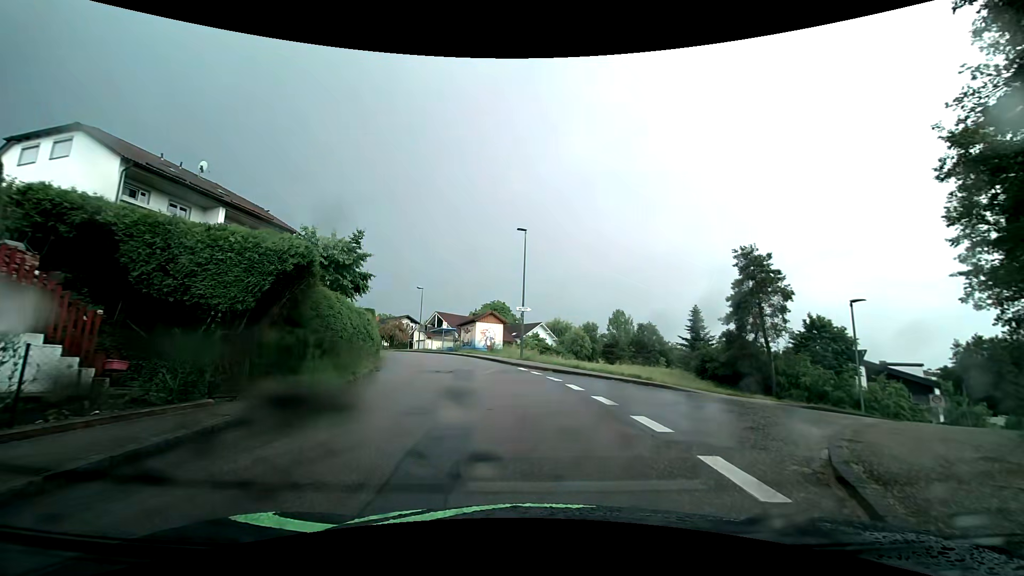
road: unclassified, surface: asphalt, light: Day
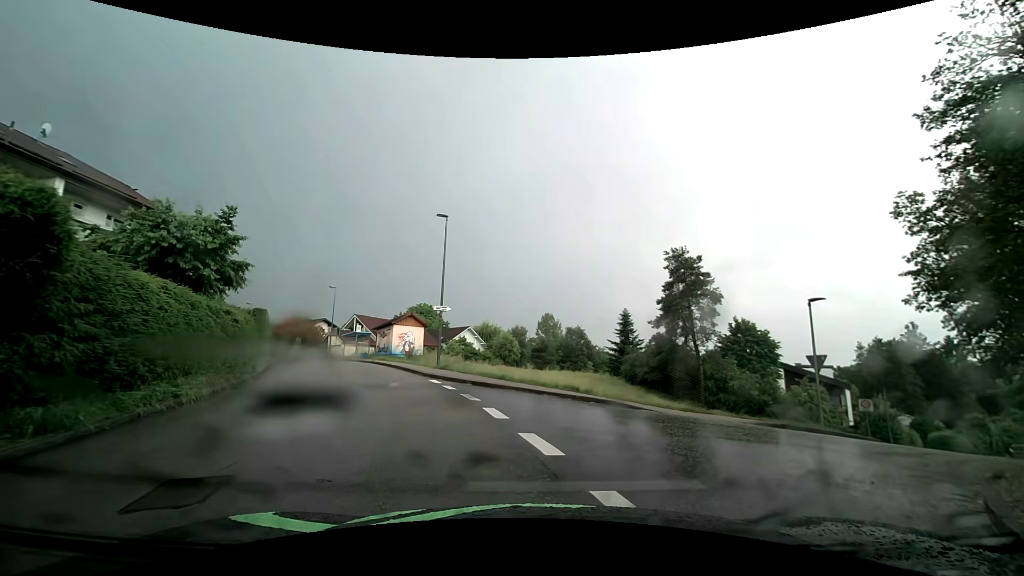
(+0.1, +4.3) m; +8°
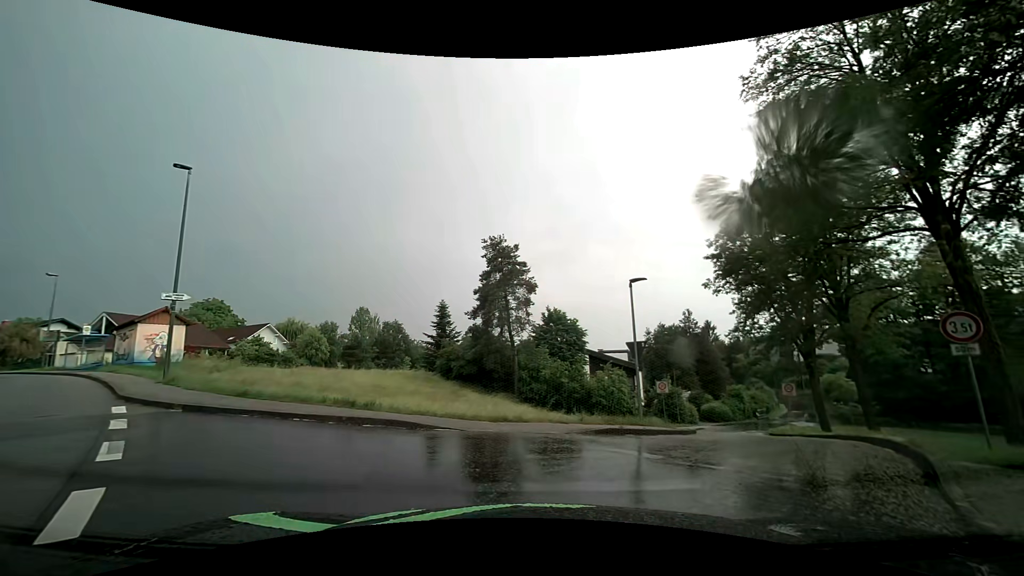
(+0.7, +4.7) m; +18°
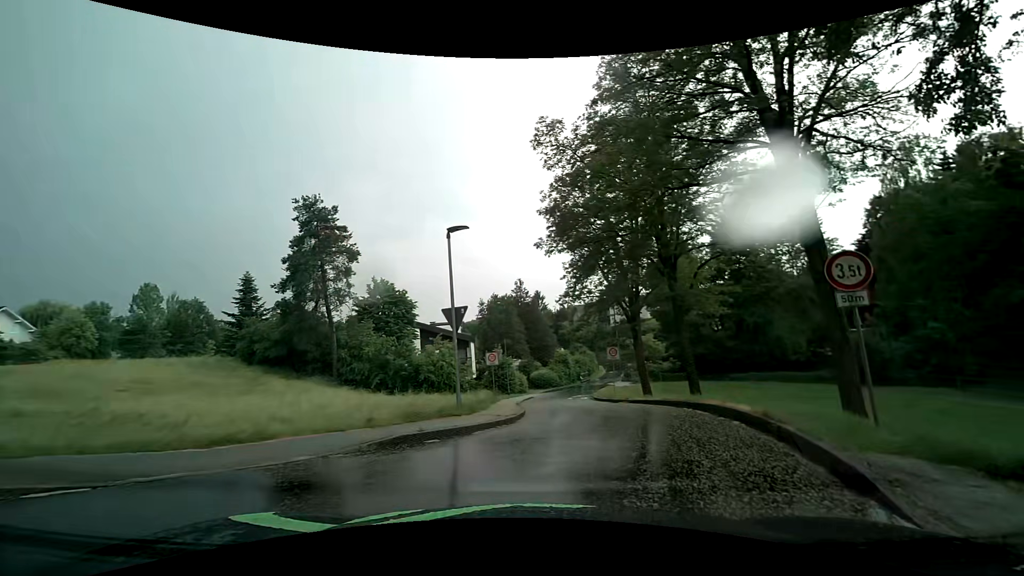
(+0.8, +4.3) m; +20°
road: residential
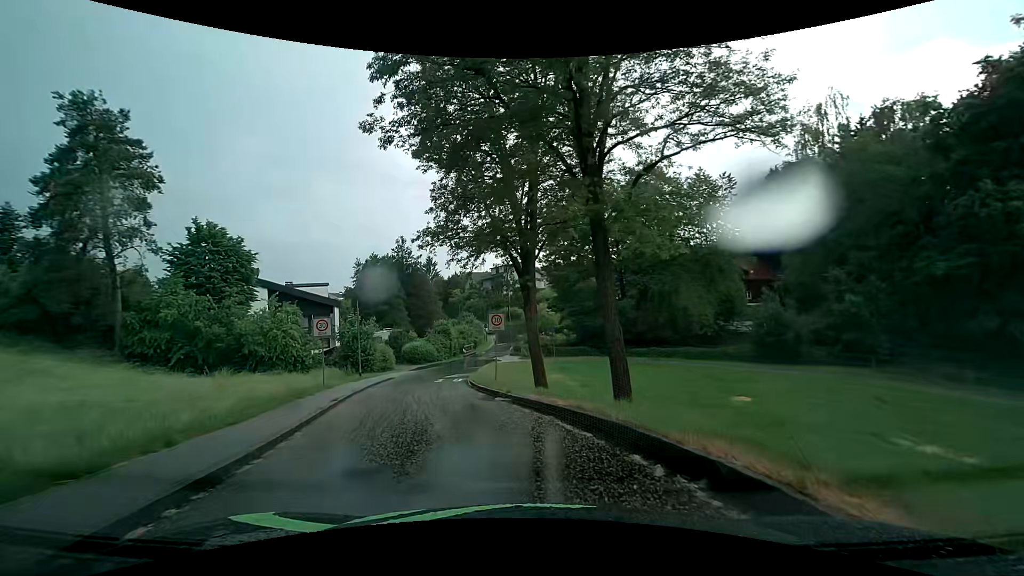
(+1.6, +9.7) m; +11°
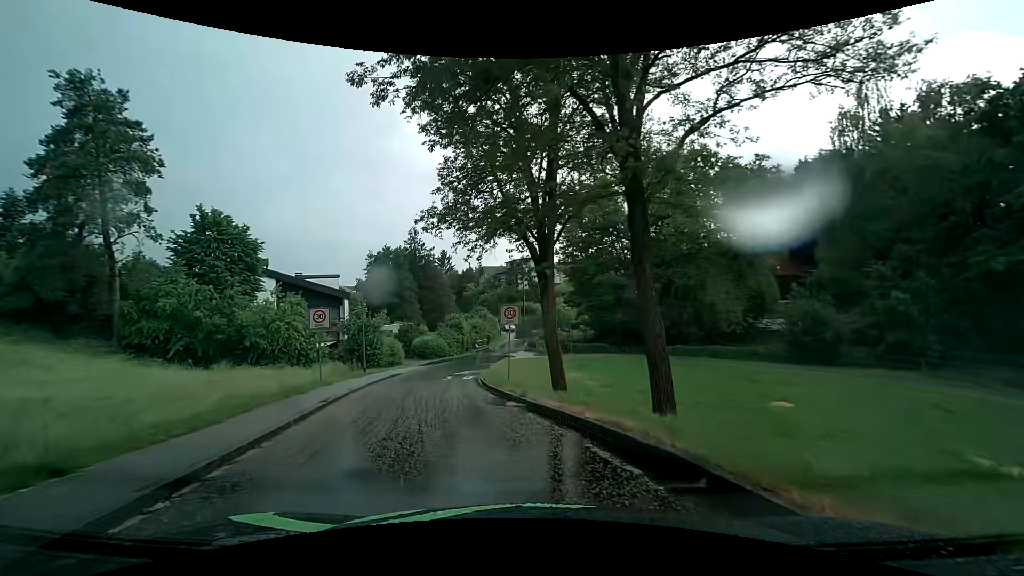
(0.0, +2.2) m; -1°
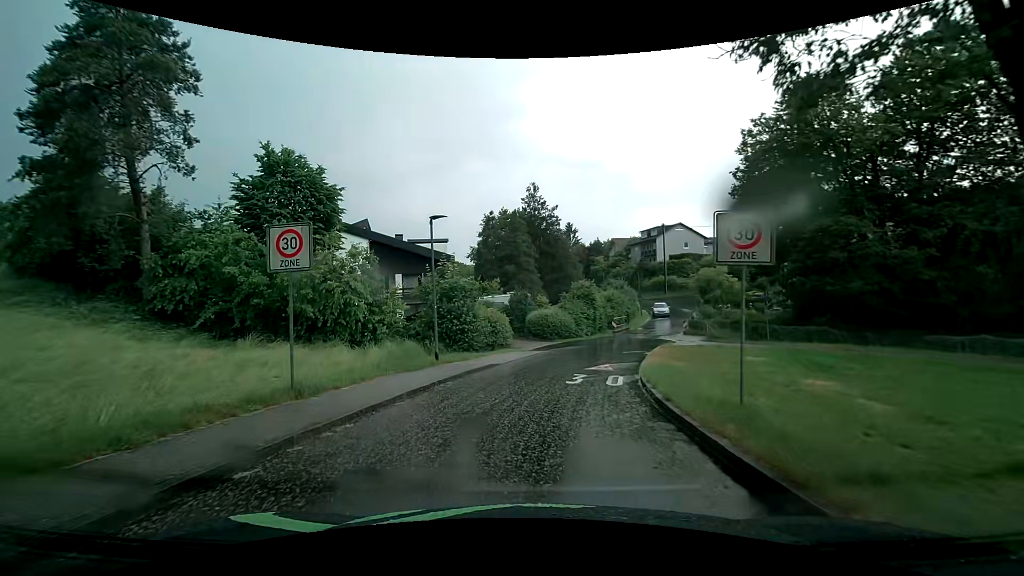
(-1.7, +13.0) m; -13°
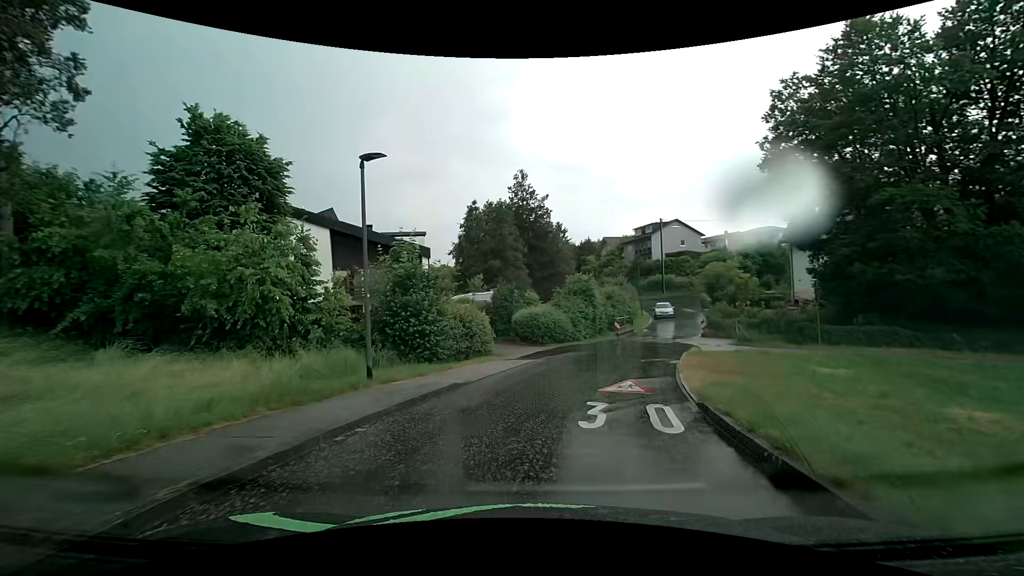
(-0.1, +6.2) m; 0°
(+1, +10) (+3, +20) (+6, +29) (+11, +38) (+14, +47) (+16, +57) (+16, +67) (+16, +77) (+15, +87) (+13, +97) m
